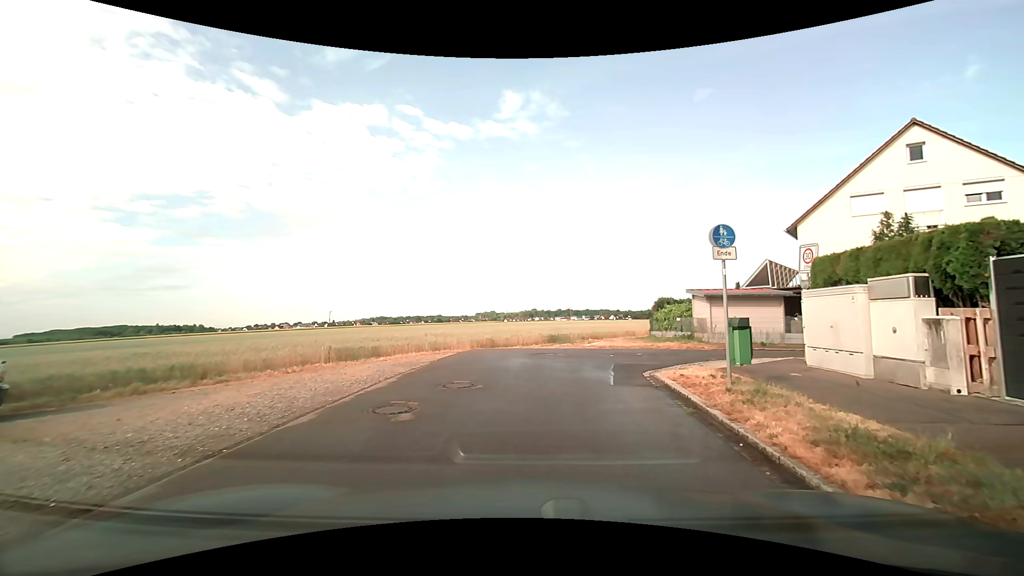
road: residential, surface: asphalt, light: Day
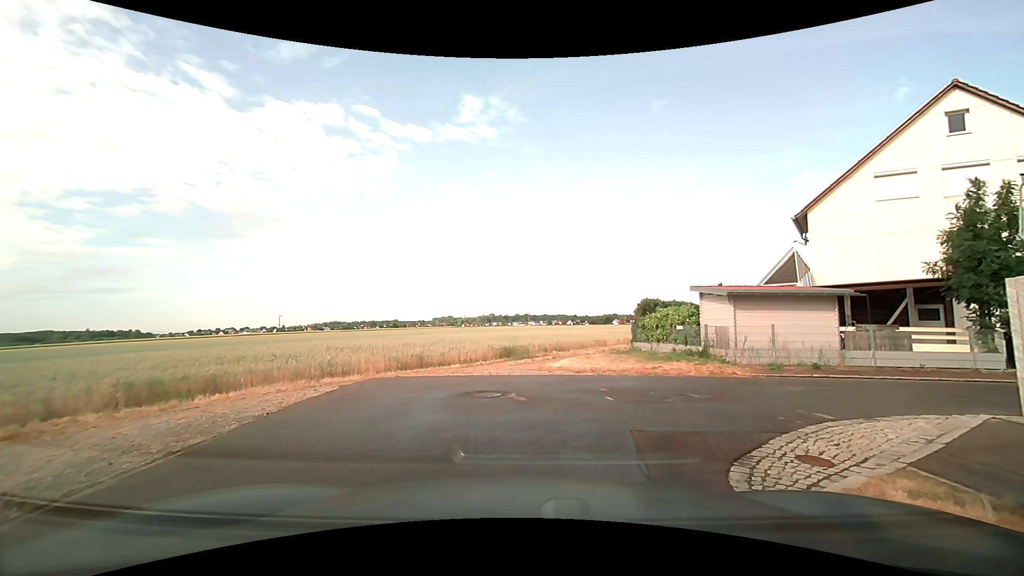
(+0.4, +7.0) m; +7°
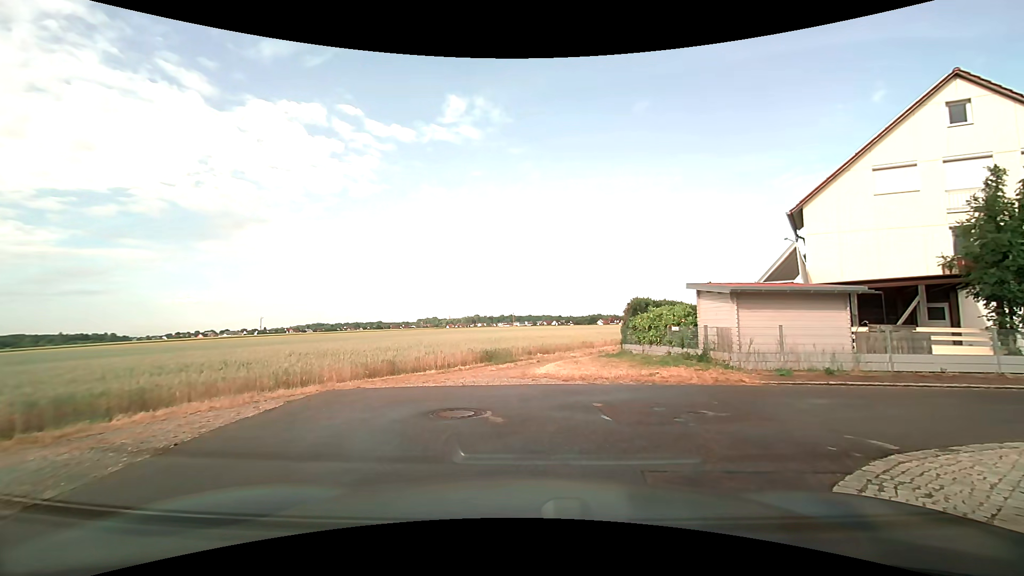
(0.0, +1.5) m; 0°
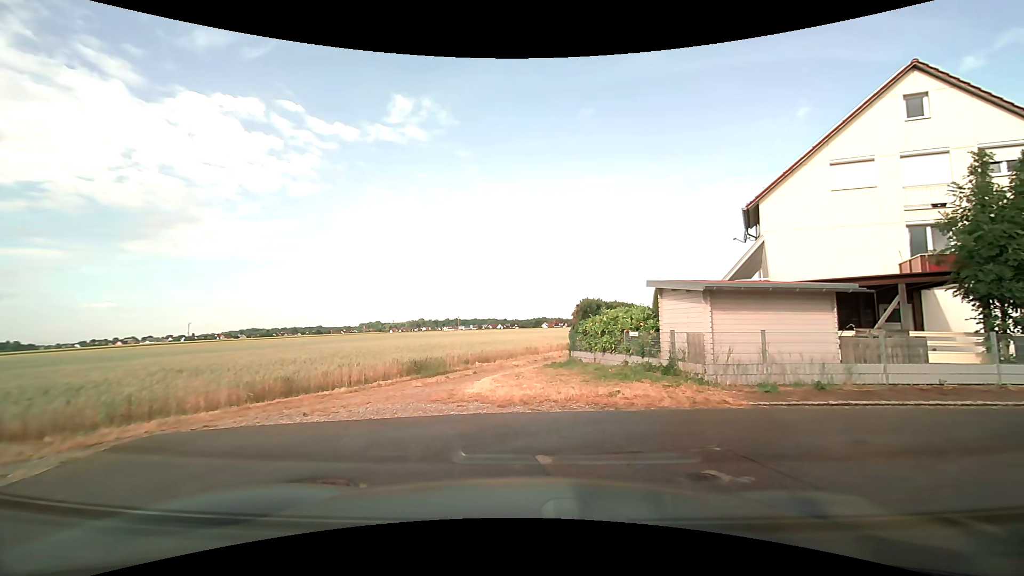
(+0.1, +2.7) m; +8°
